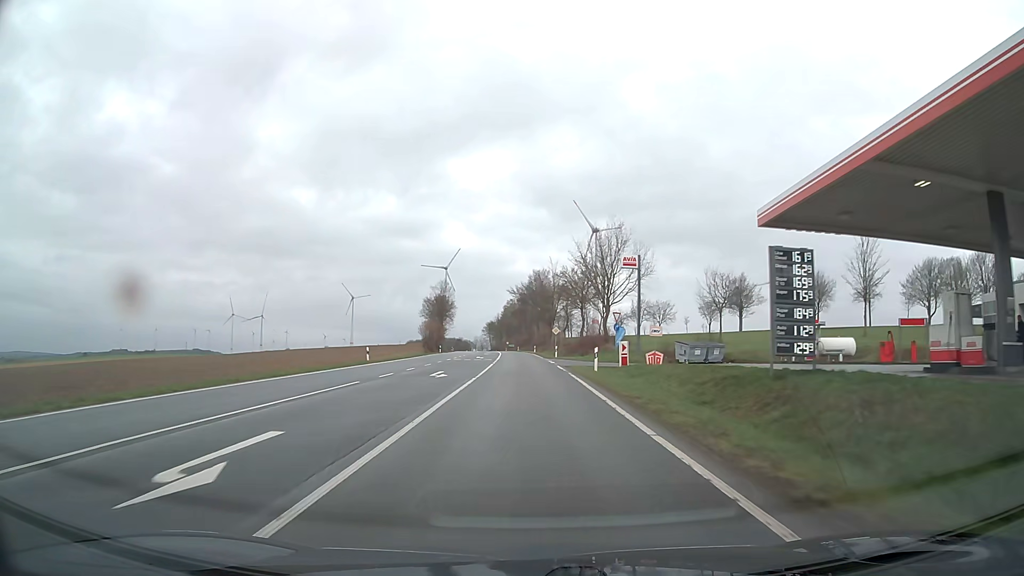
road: primary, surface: asphalt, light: Day
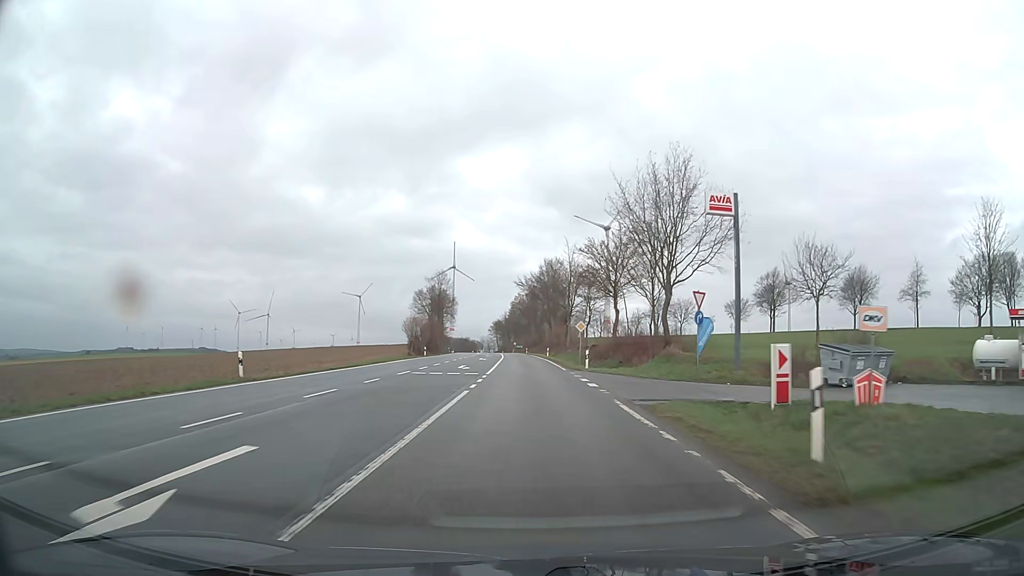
(-0.2, +21.6) m; -1°
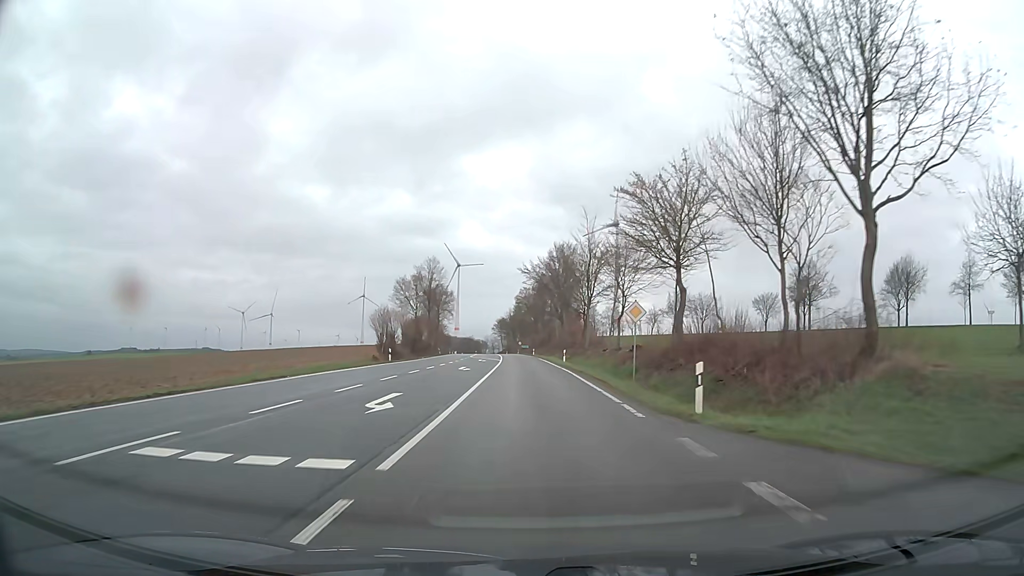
(-0.1, +21.6) m; 0°
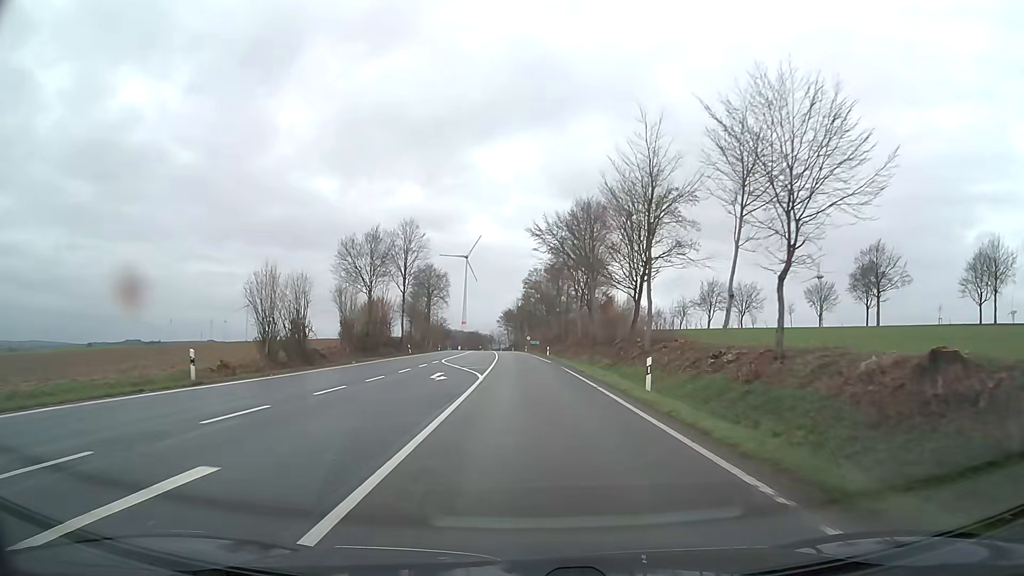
(-0.3, +32.4) m; -1°
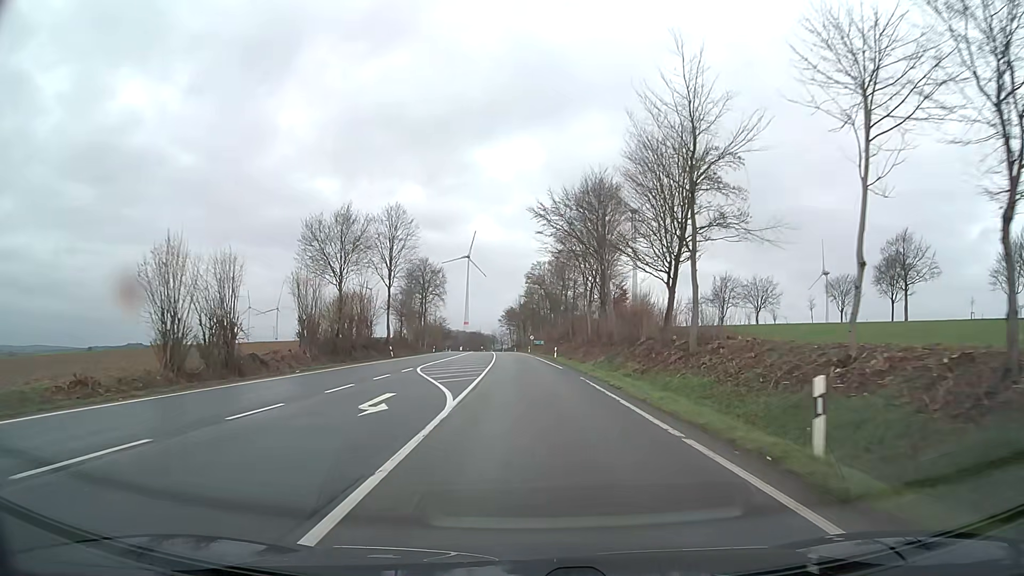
(0.0, +10.8) m; 0°
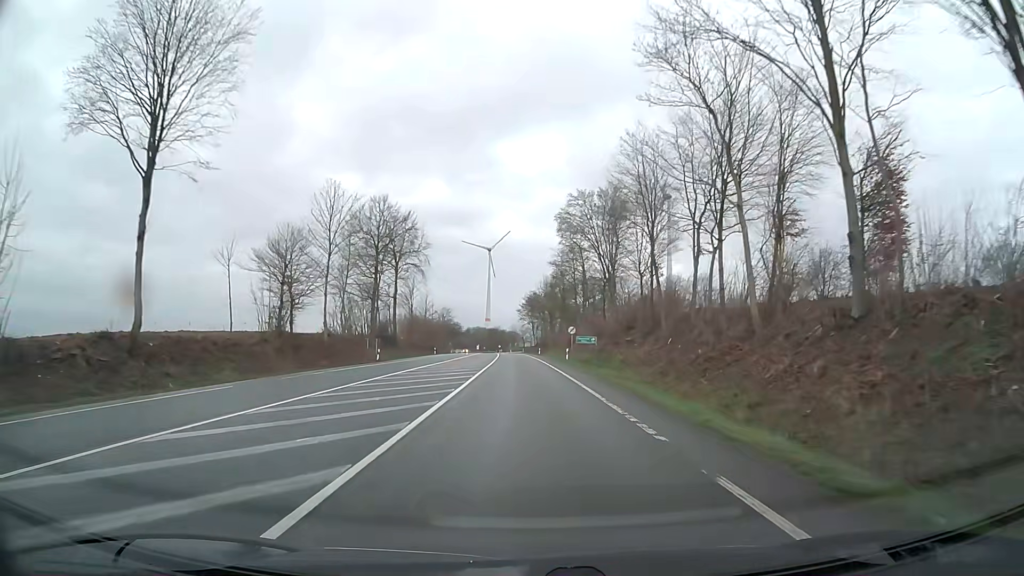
(-0.9, +54.1) m; -2°
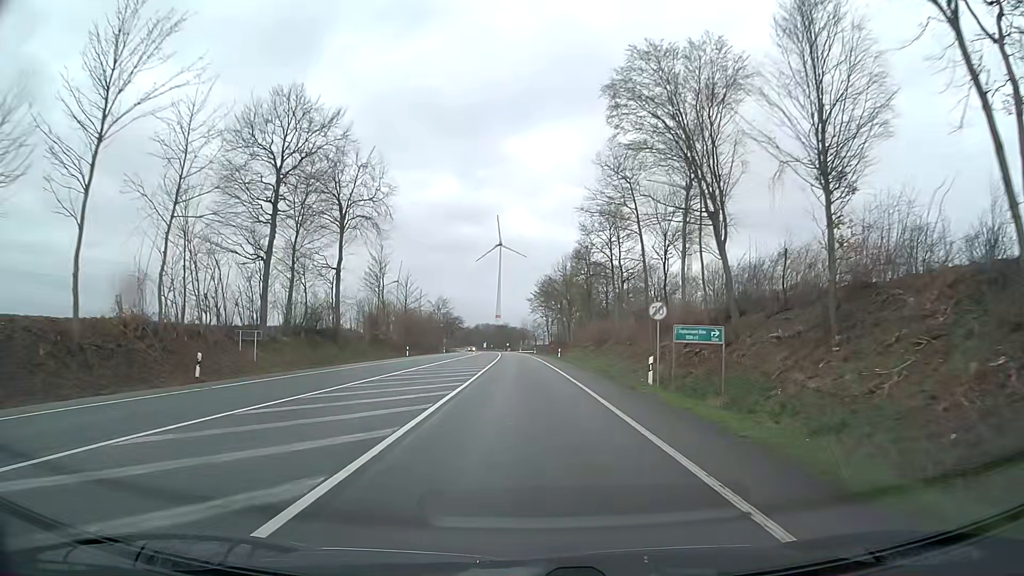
(-0.2, +33.0) m; -1°
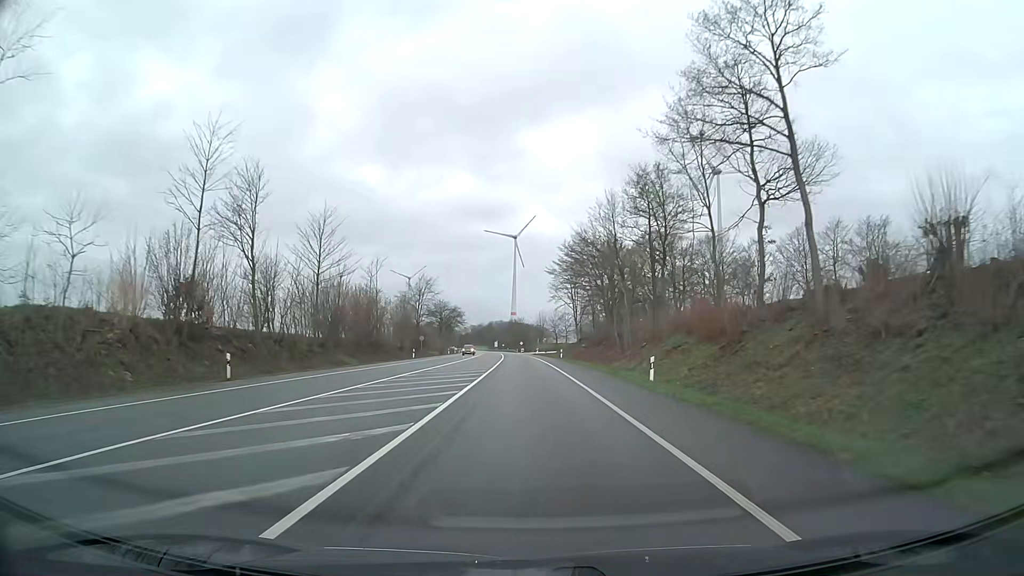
(-0.4, +47.8) m; -1°
(0, +10) (0, +20) (0, +30) (0, +40) (-1, +50) (-1, +60) (-1, +70) (-1, +80) (-2, +90) (-2, +100) m
